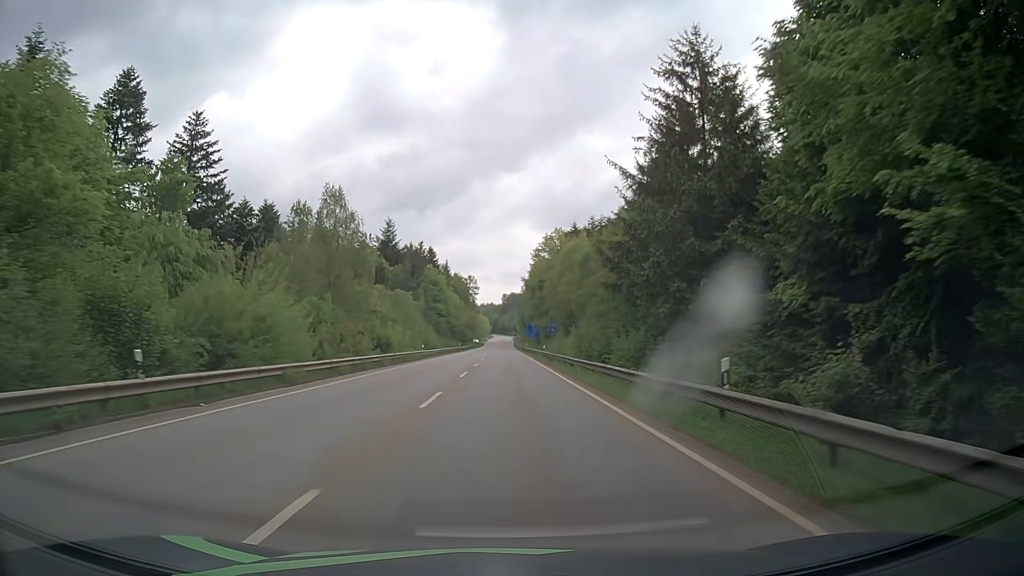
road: secondary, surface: asphalt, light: Day
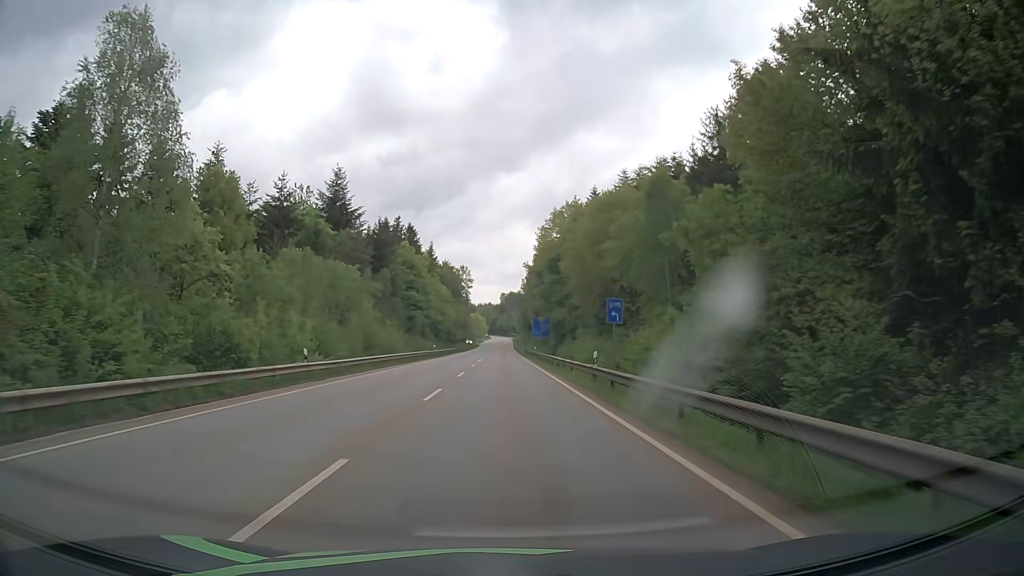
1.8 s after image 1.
(0.0, +34.4) m; 0°
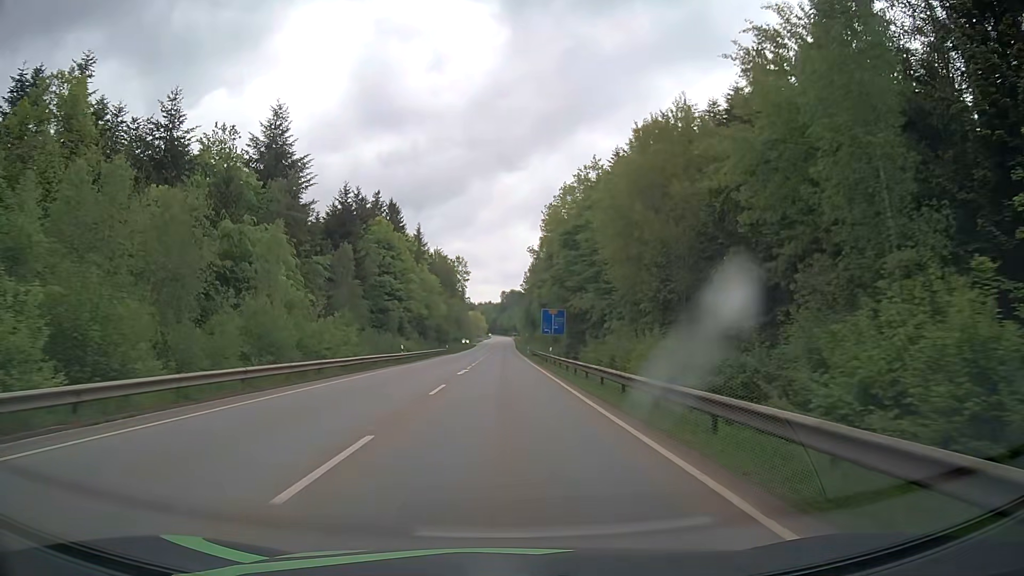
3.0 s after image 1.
(-0.1, +22.4) m; 0°
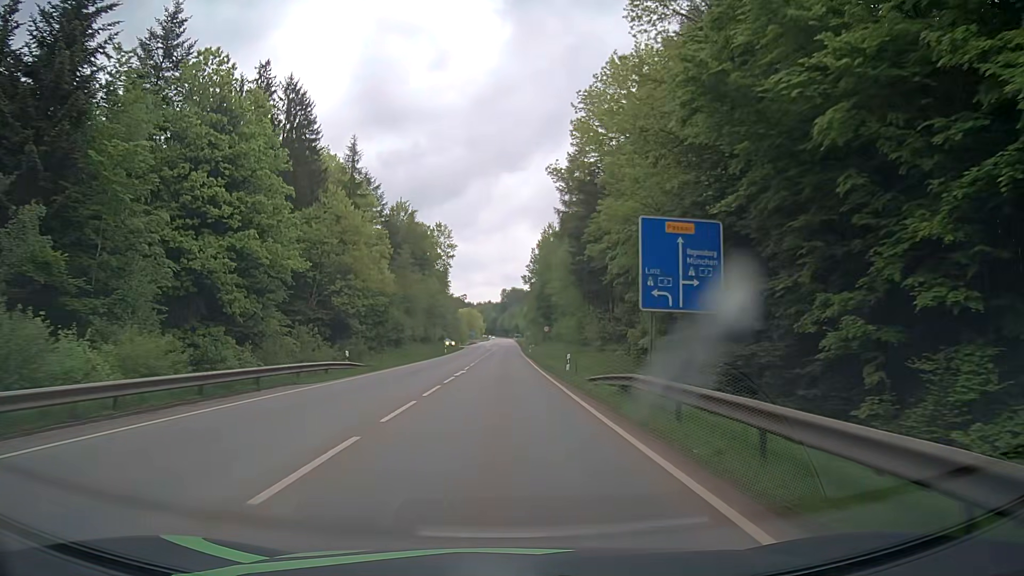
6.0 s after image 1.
(+0.2, +54.8) m; 0°
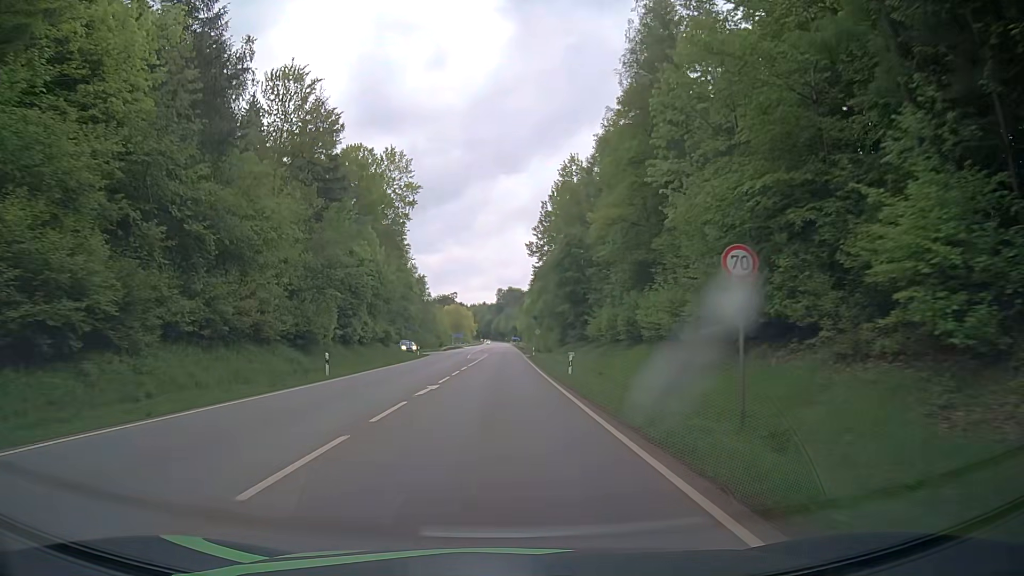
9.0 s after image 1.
(+0.1, +53.9) m; 0°
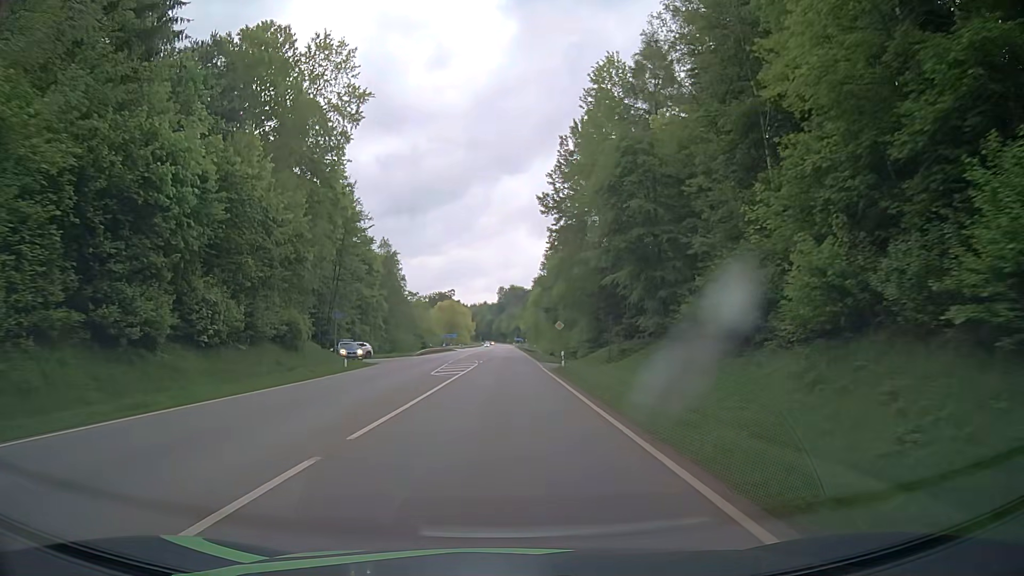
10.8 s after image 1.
(+0.1, +32.1) m; 0°
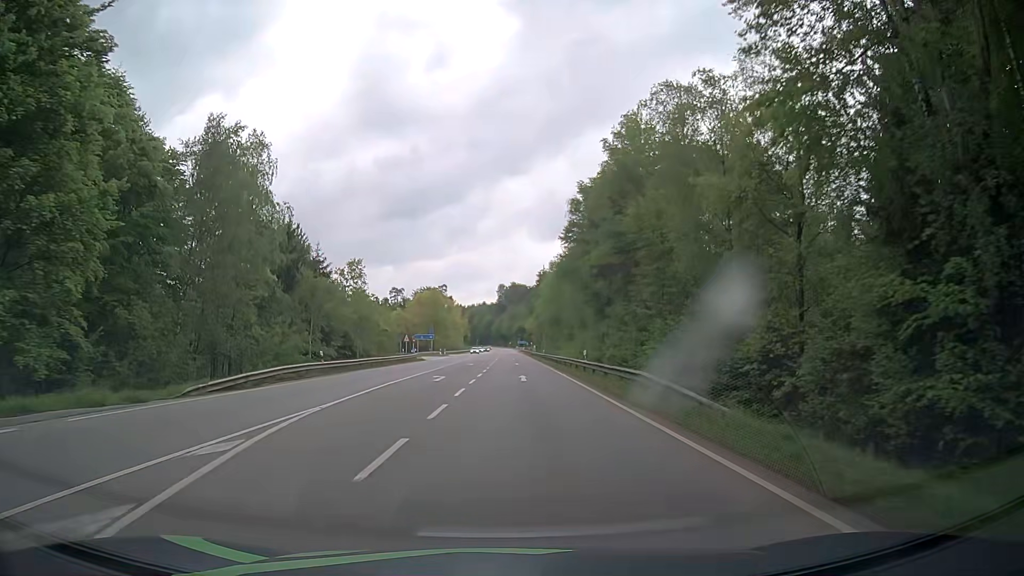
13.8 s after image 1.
(-0.2, +53.6) m; 0°
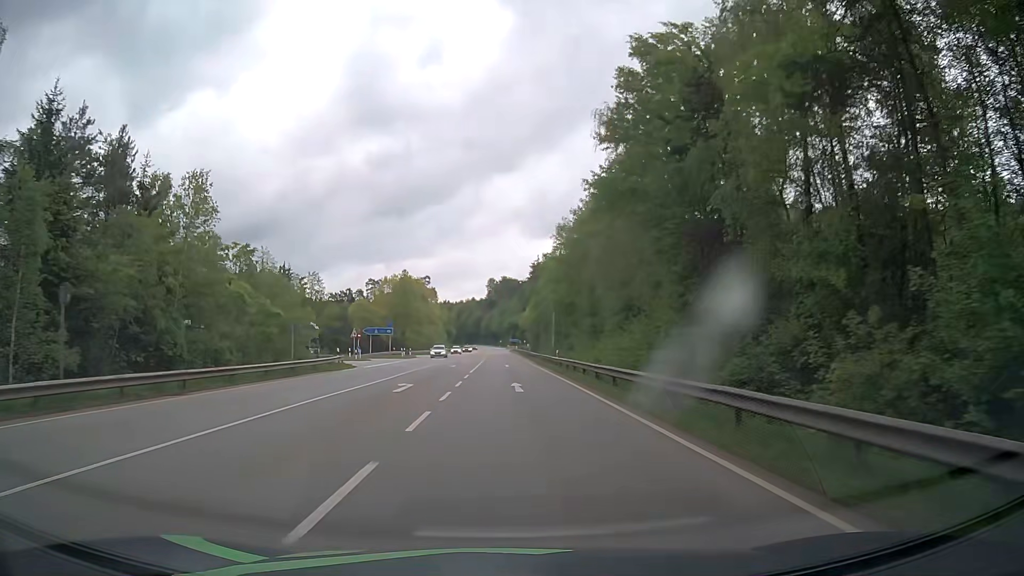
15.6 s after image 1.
(0.0, +32.2) m; 0°
(0, +10) (0, +20) (0, +30) (0, +40) (0, +50) (0, +60) (0, +70) (0, +80) (0, +90) (0, +100) m
